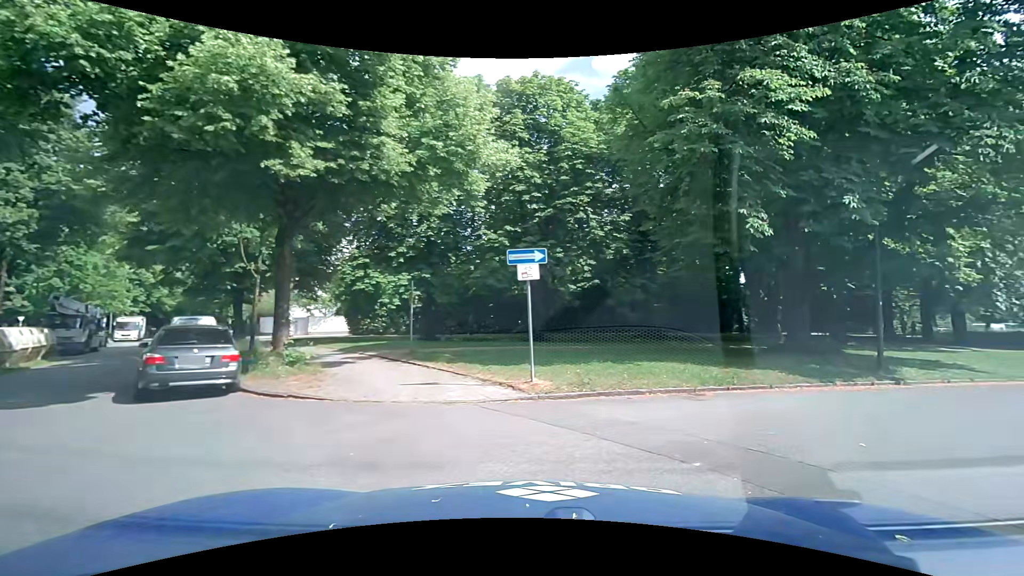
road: residential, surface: asphalt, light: Day
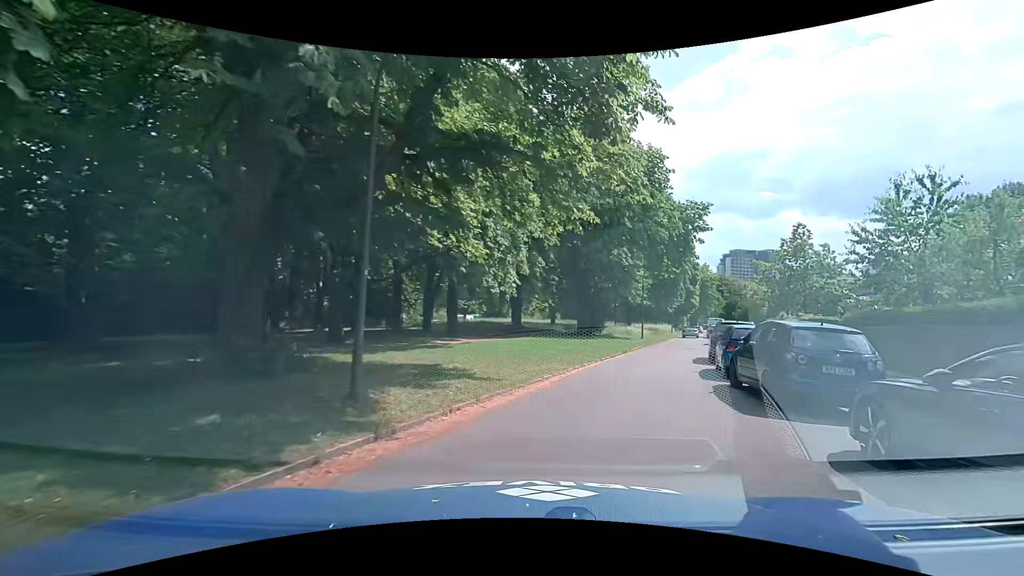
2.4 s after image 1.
(+4.5, +8.5) m; +50°
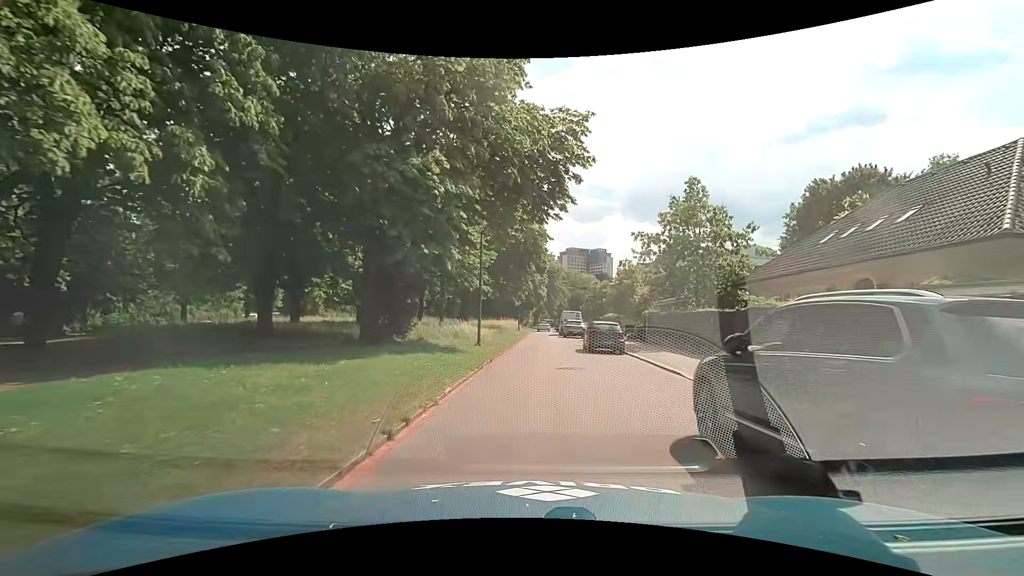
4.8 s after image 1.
(+3.8, +17.2) m; +18°
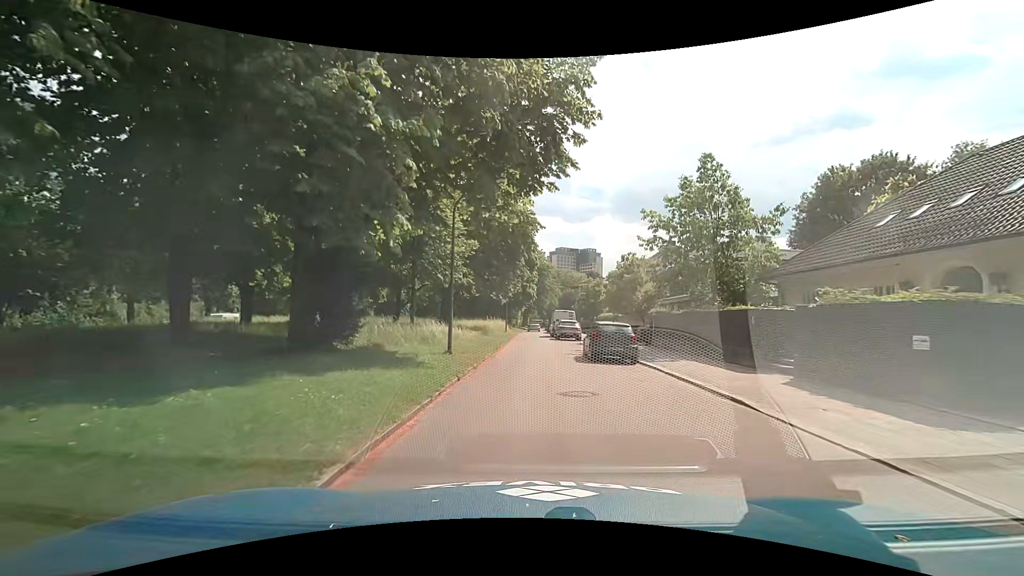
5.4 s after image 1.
(+0.1, +5.0) m; +2°
